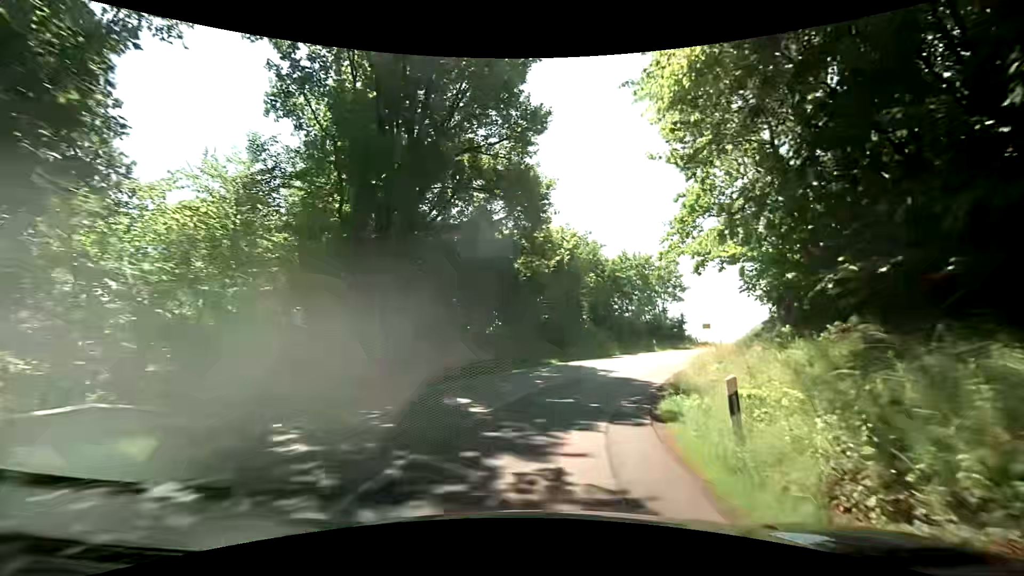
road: tertiary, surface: asphalt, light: Day
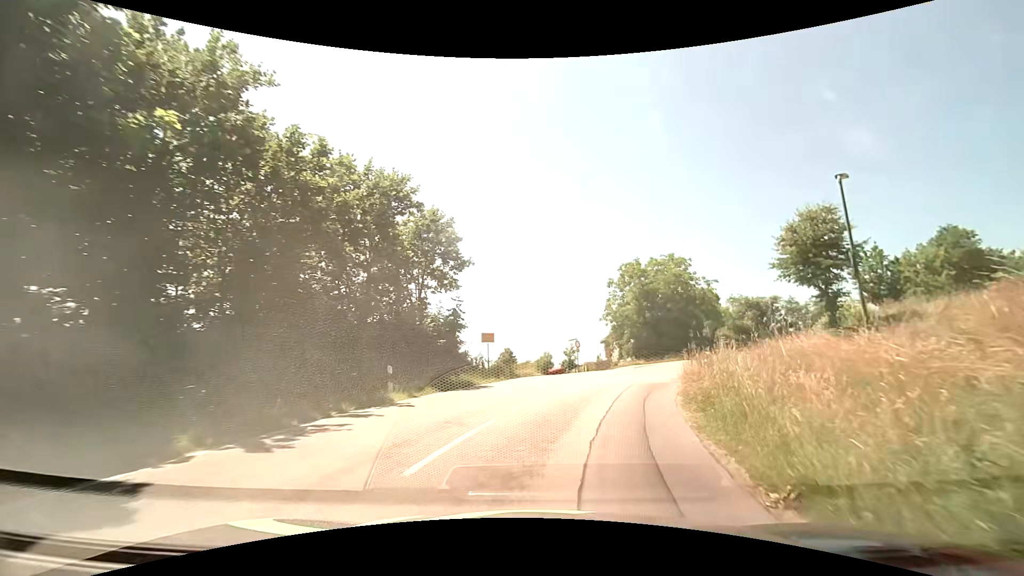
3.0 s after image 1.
(+6.5, +25.6) m; +30°
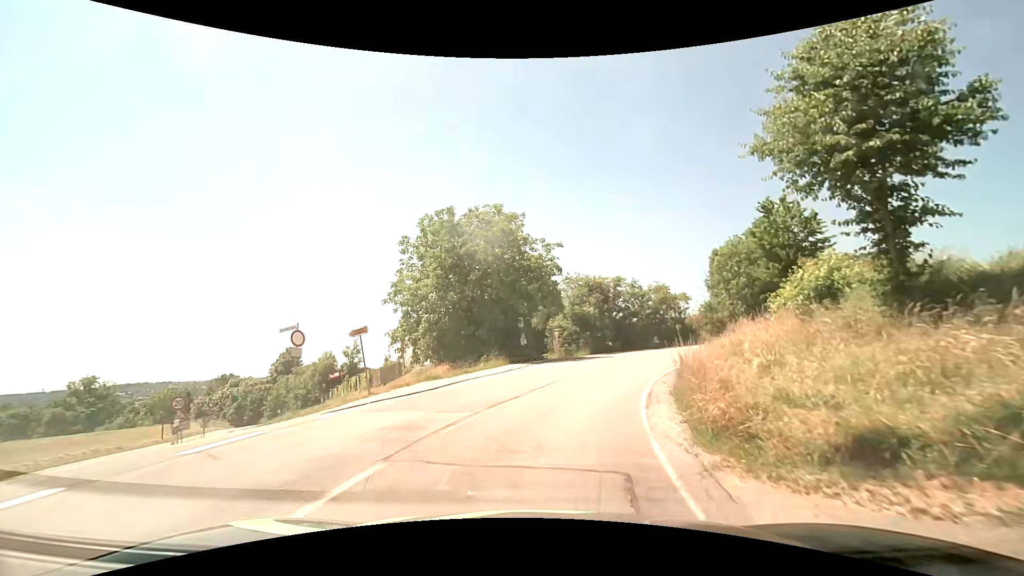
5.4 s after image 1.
(+4.3, +20.9) m; +21°
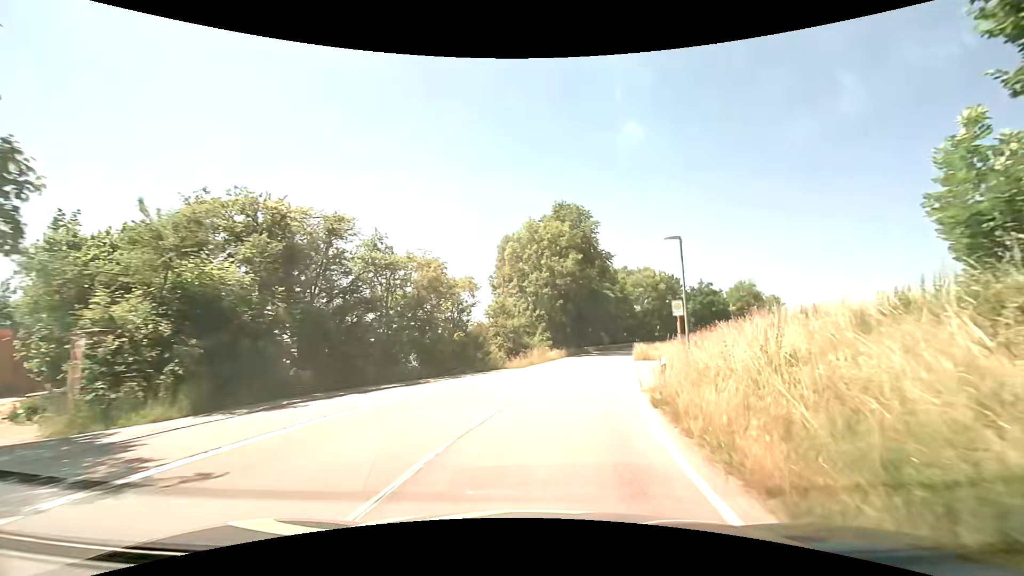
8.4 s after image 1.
(+6.0, +27.1) m; +26°
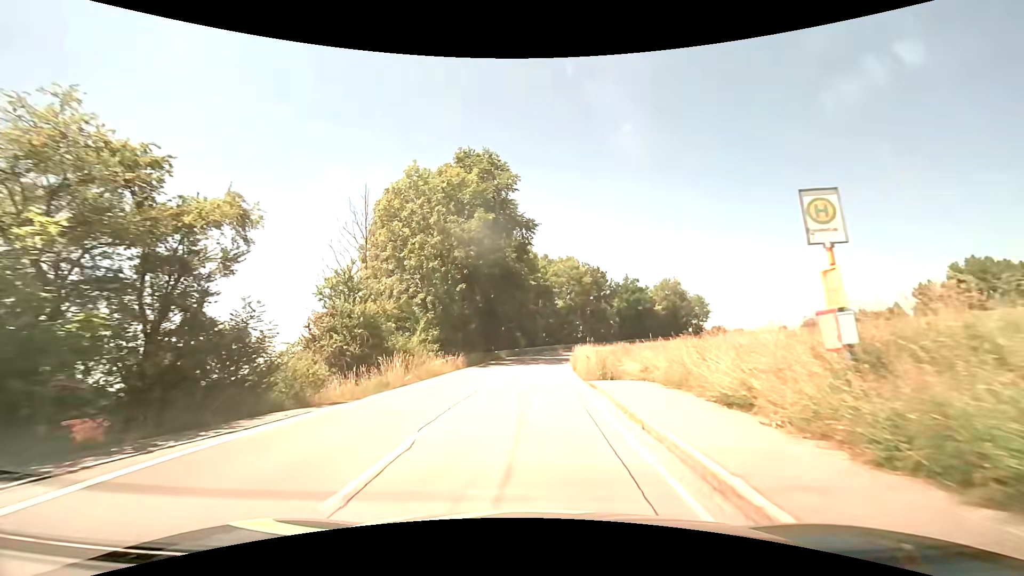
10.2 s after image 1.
(+1.8, +17.0) m; +10°
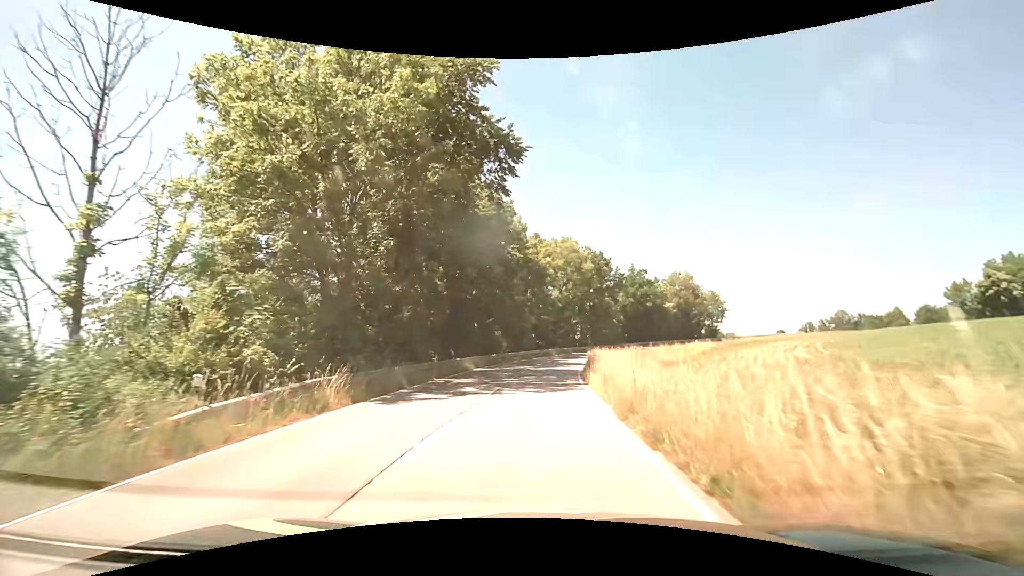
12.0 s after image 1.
(+0.2, +17.3) m; +1°
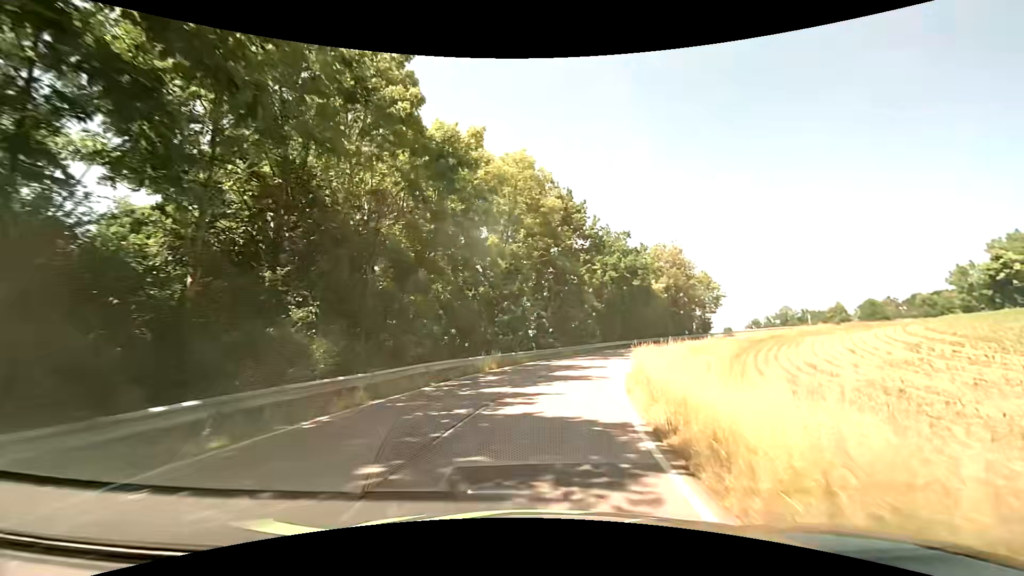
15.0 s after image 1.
(+1.3, +29.7) m; +6°
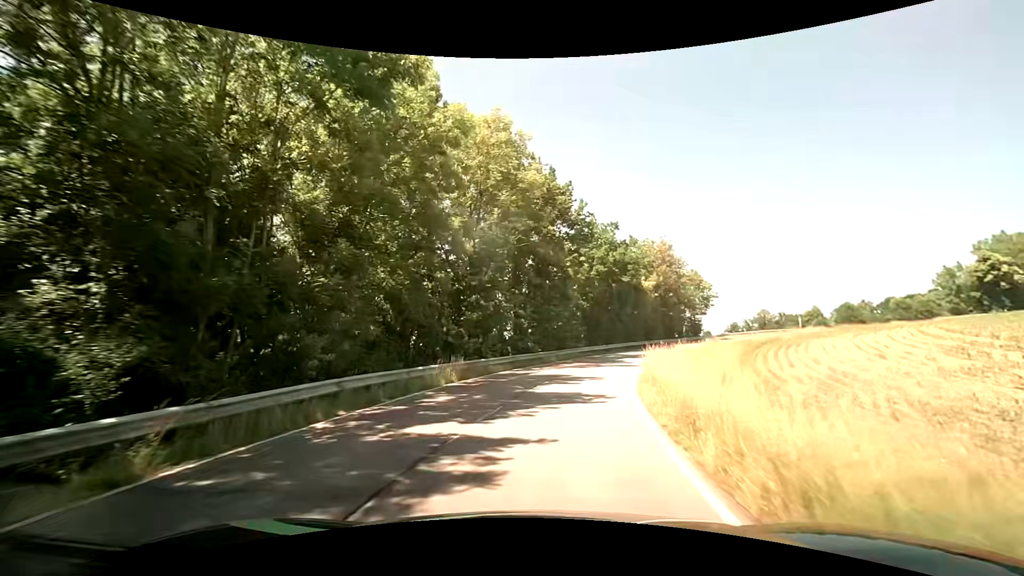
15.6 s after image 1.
(+0.2, +6.1) m; +3°
(0, +10) (+2, +20) (+4, +30) (+8, +39) (+13, +48) (+18, +56) (+24, +64) (+31, +71) (+39, +78) (+47, +84) m
